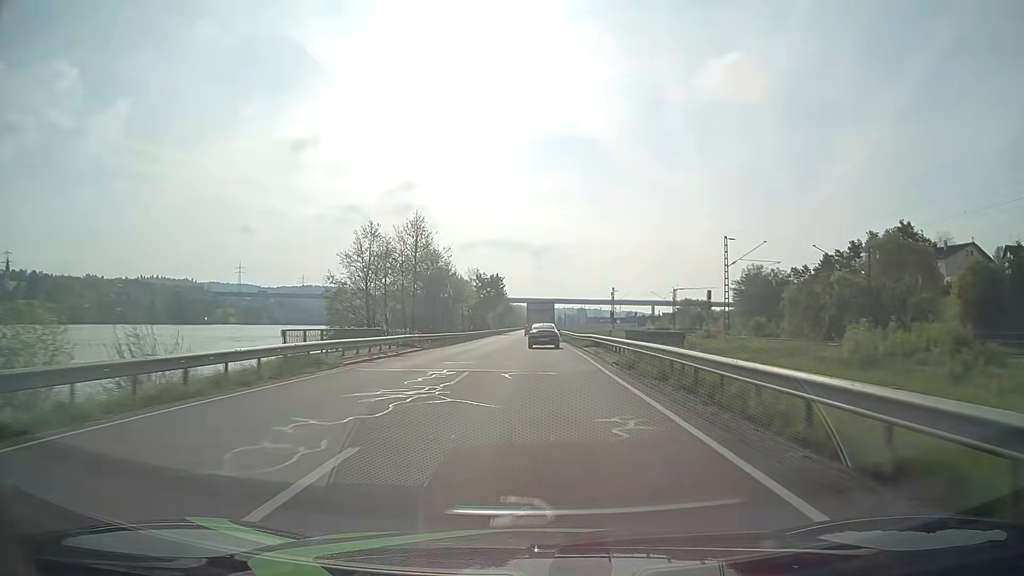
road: primary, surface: asphalt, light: Day
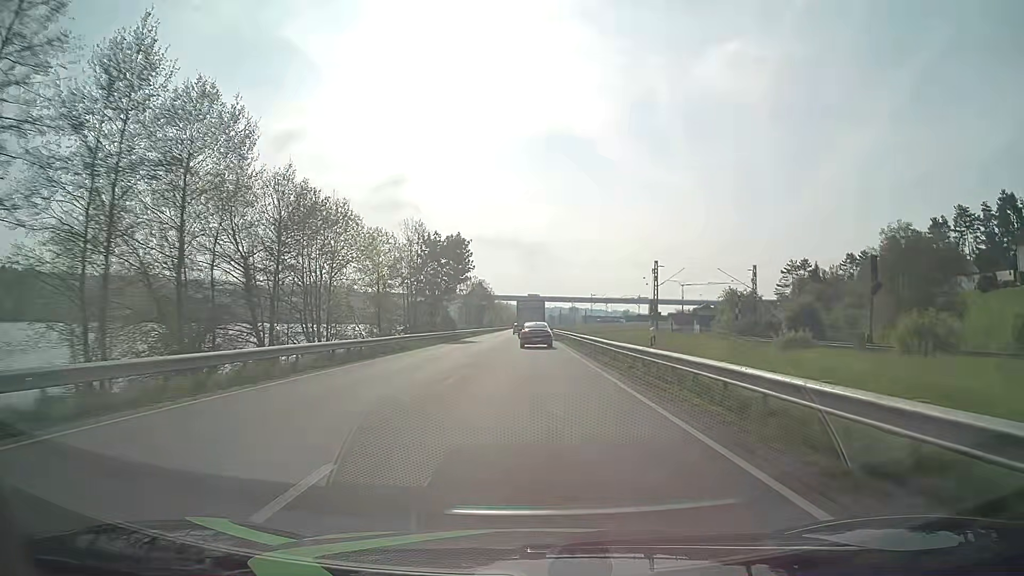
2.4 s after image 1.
(+0.4, +52.9) m; +1°
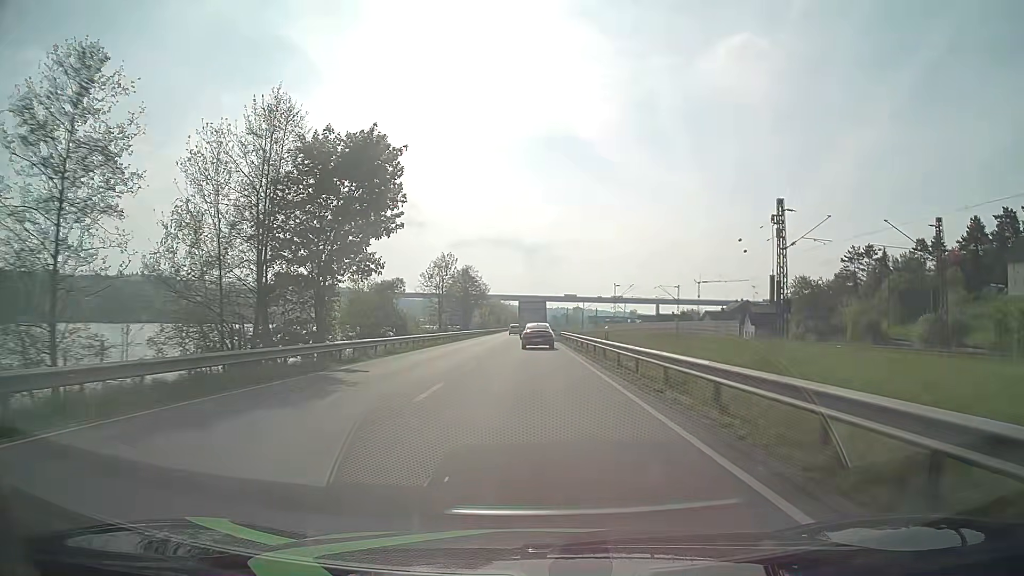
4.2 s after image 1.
(+0.1, +39.0) m; 0°
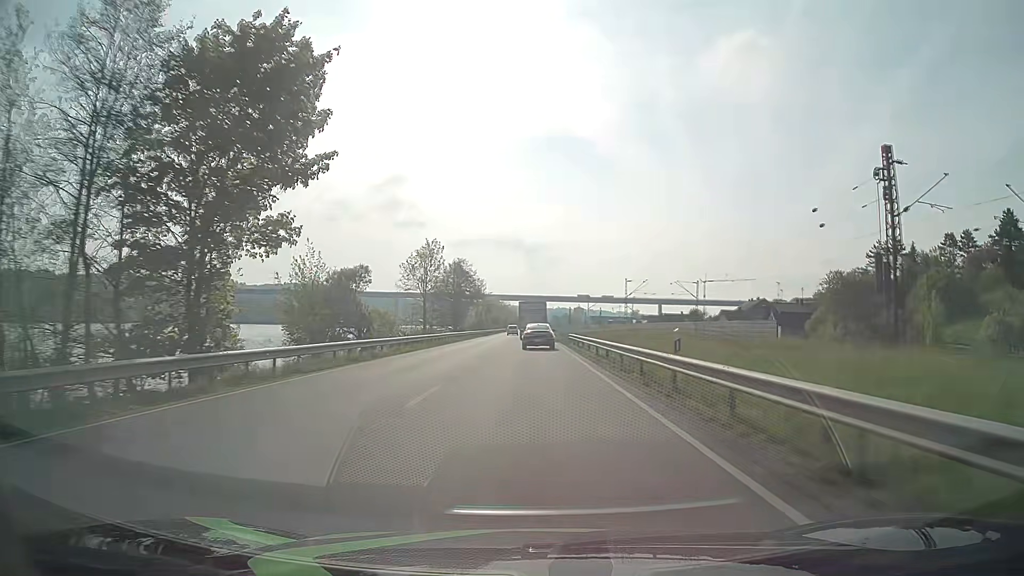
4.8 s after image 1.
(0.0, +12.9) m; 0°
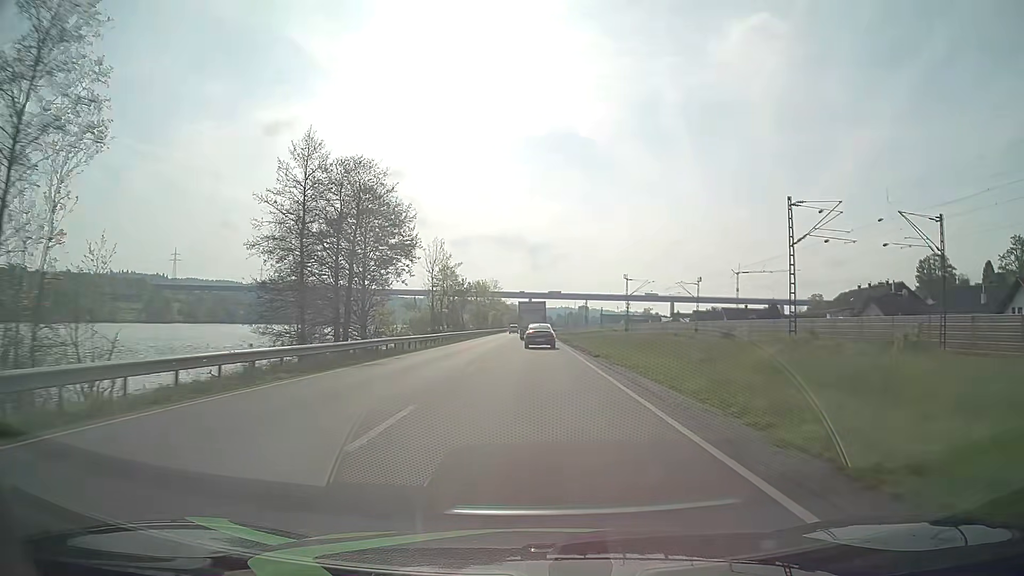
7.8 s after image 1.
(-0.1, +64.3) m; 0°
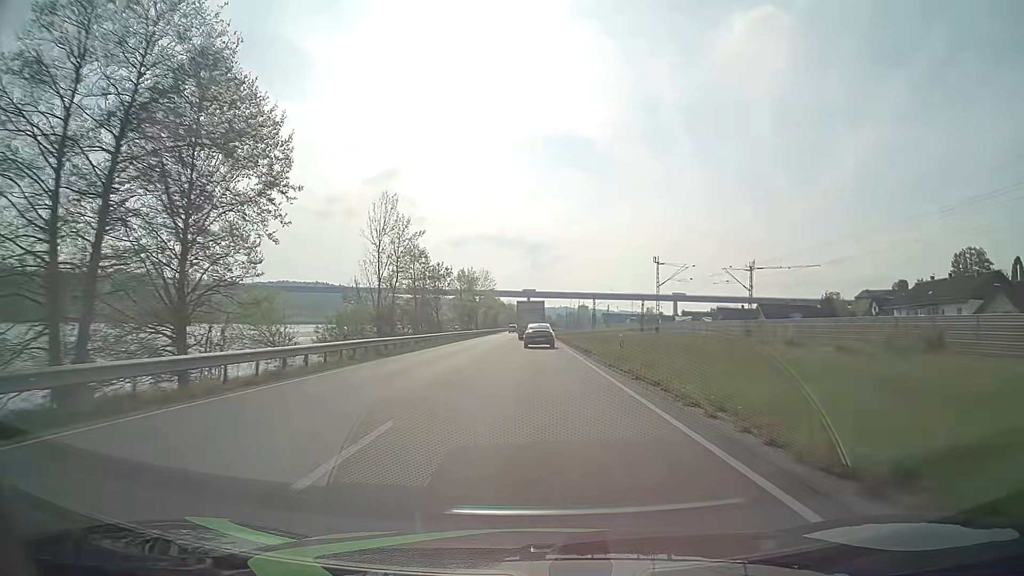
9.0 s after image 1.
(0.0, +25.9) m; 0°
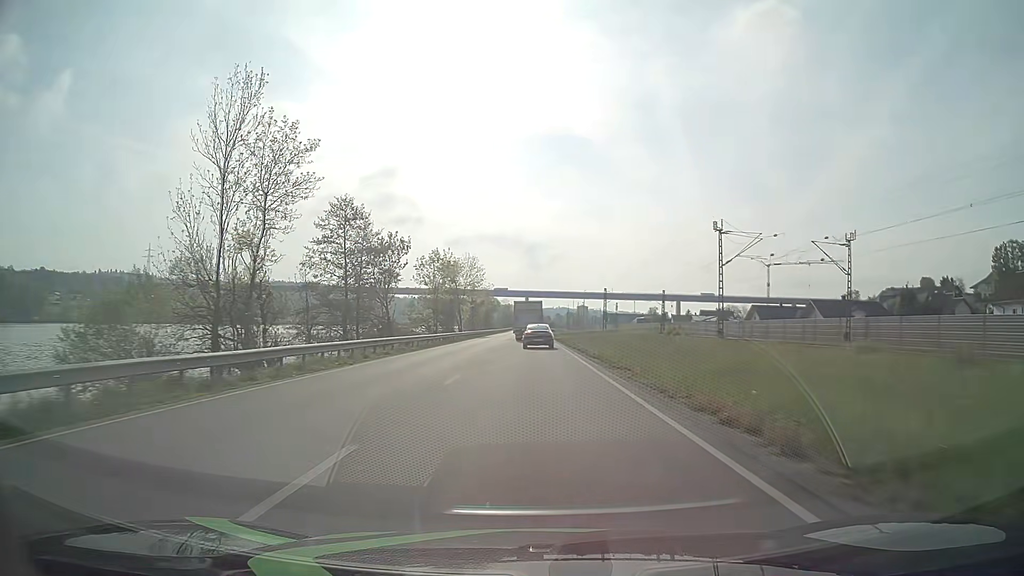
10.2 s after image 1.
(+0.1, +26.1) m; 0°
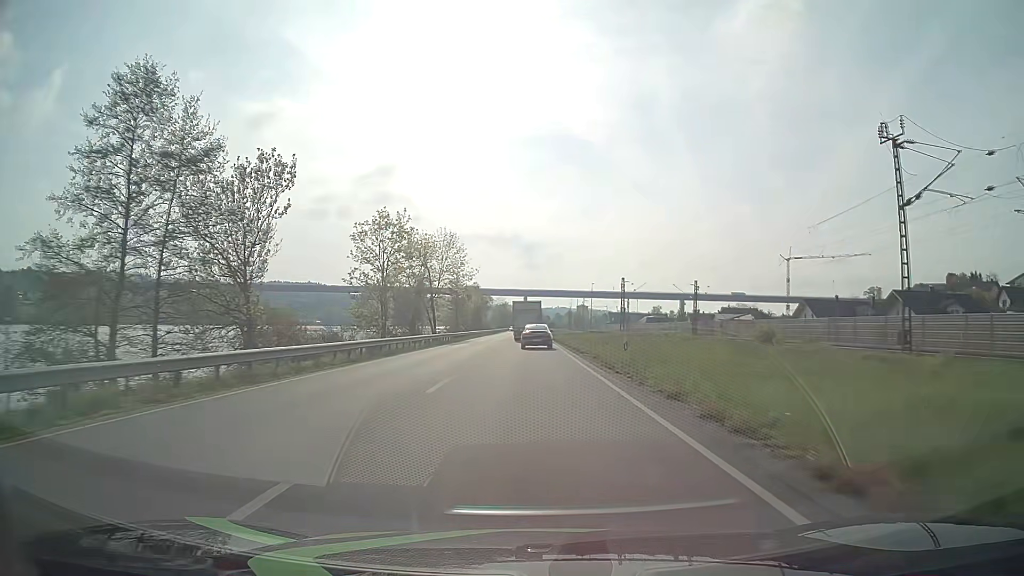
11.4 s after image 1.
(0.0, +26.1) m; 0°
(0, +10) (0, +20) (0, +30) (0, +40) (0, +50) (0, +60) (-1, +70) (-1, +80) (-1, +90) (-1, +100) m
